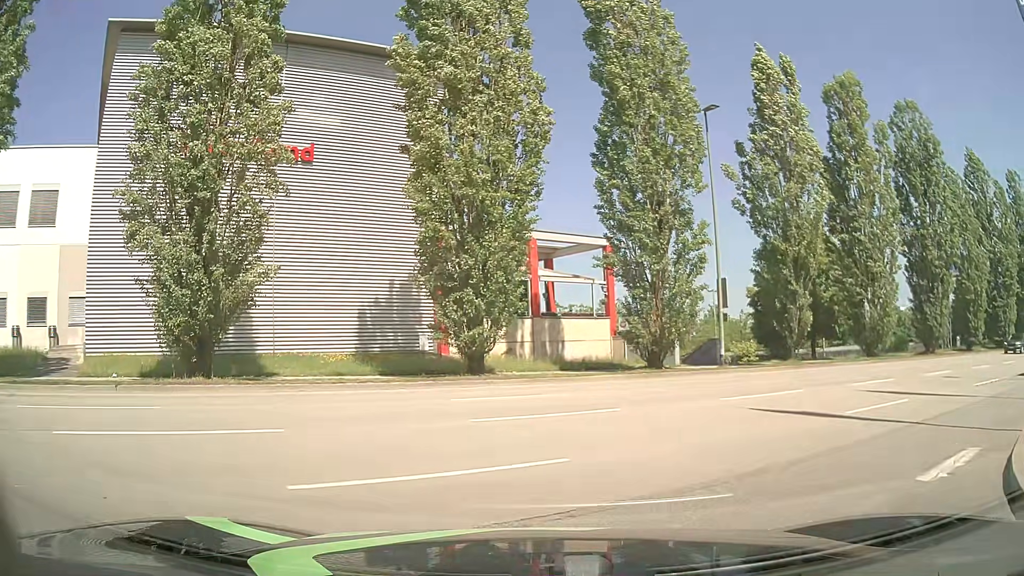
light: Day
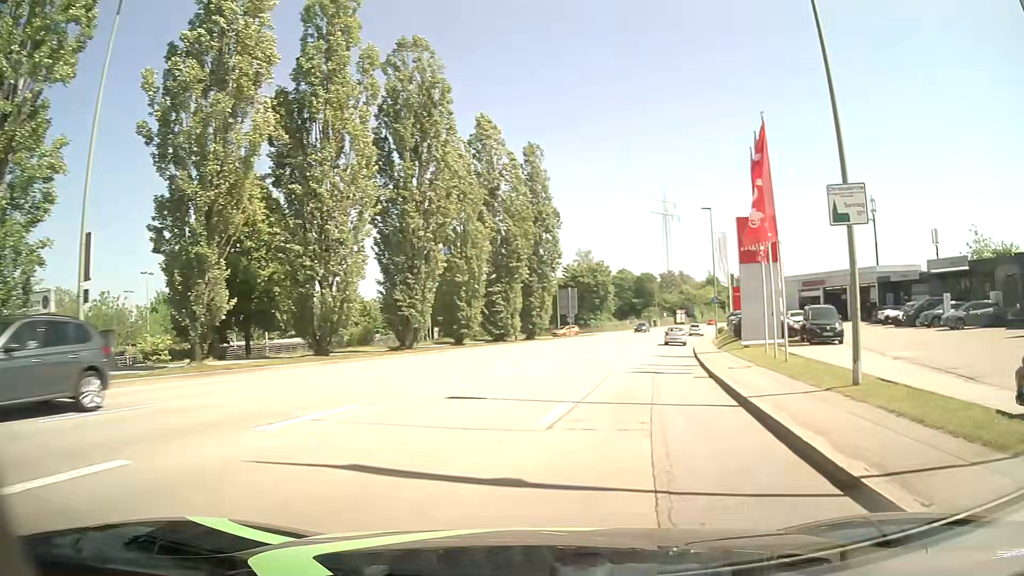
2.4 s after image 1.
(+3.8, +9.9) m; +45°
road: tertiary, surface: asphalt
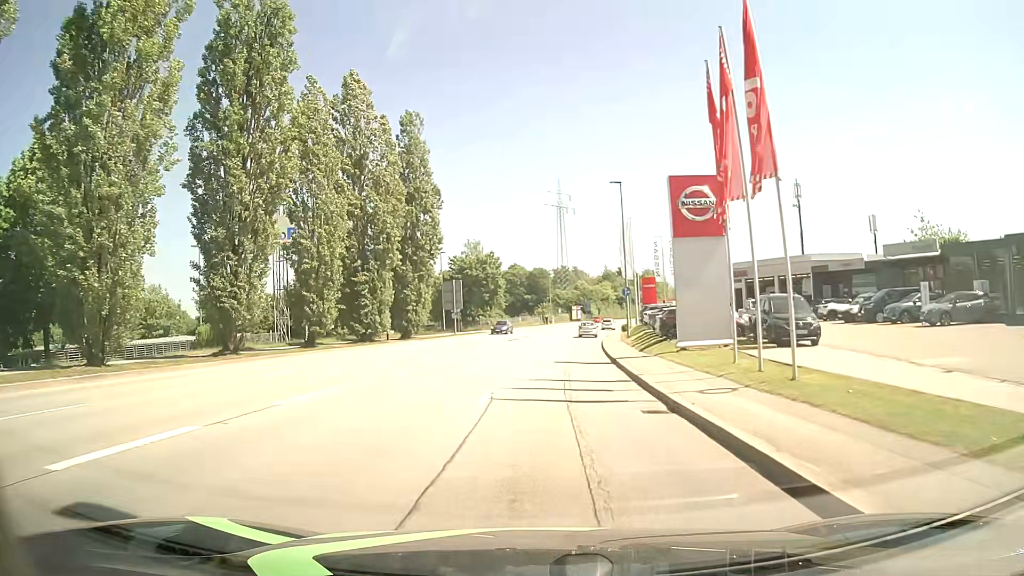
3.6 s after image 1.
(+1.0, +8.9) m; +10°
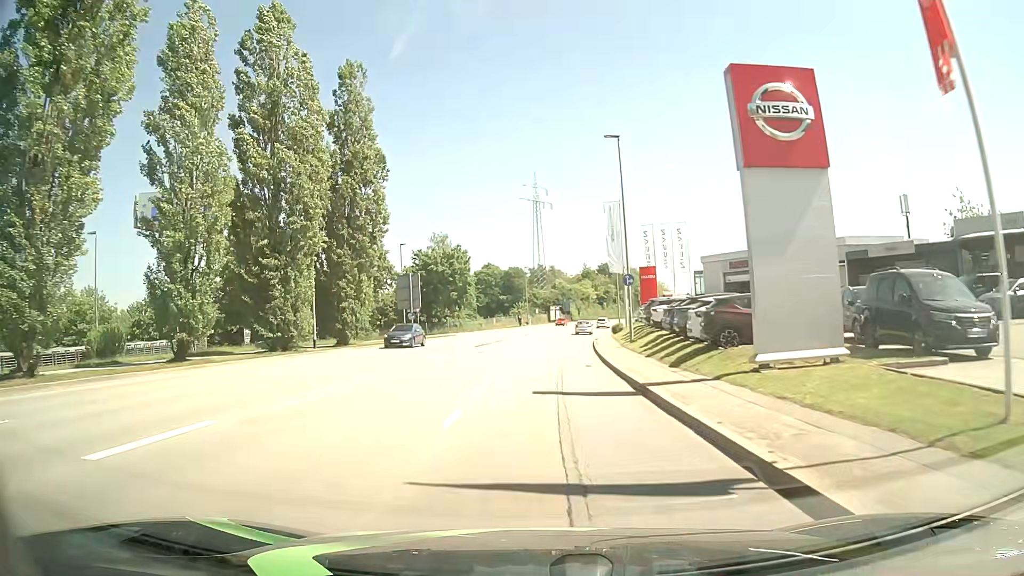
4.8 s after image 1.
(+0.3, +11.3) m; +2°
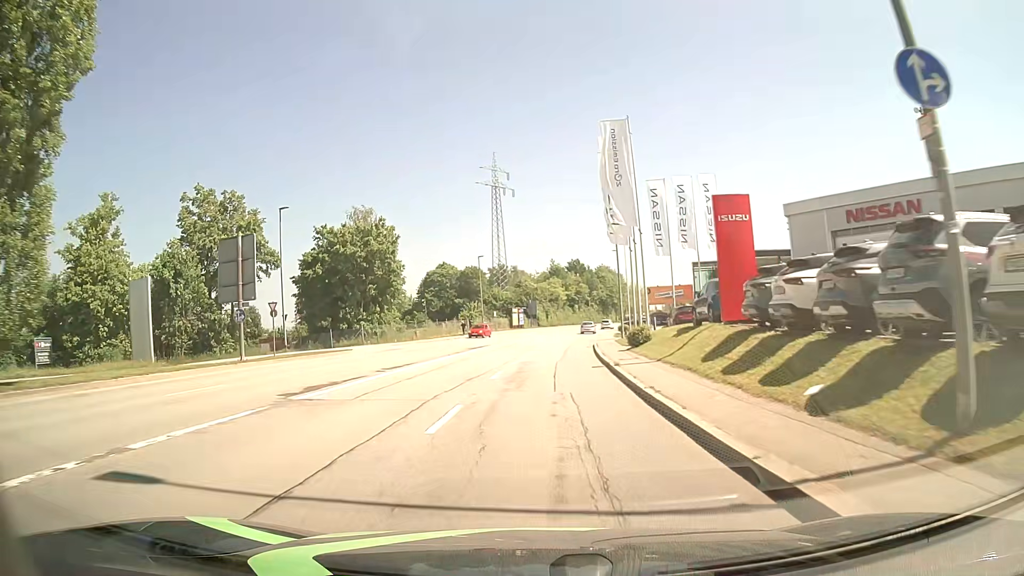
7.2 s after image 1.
(+0.7, +27.7) m; +3°
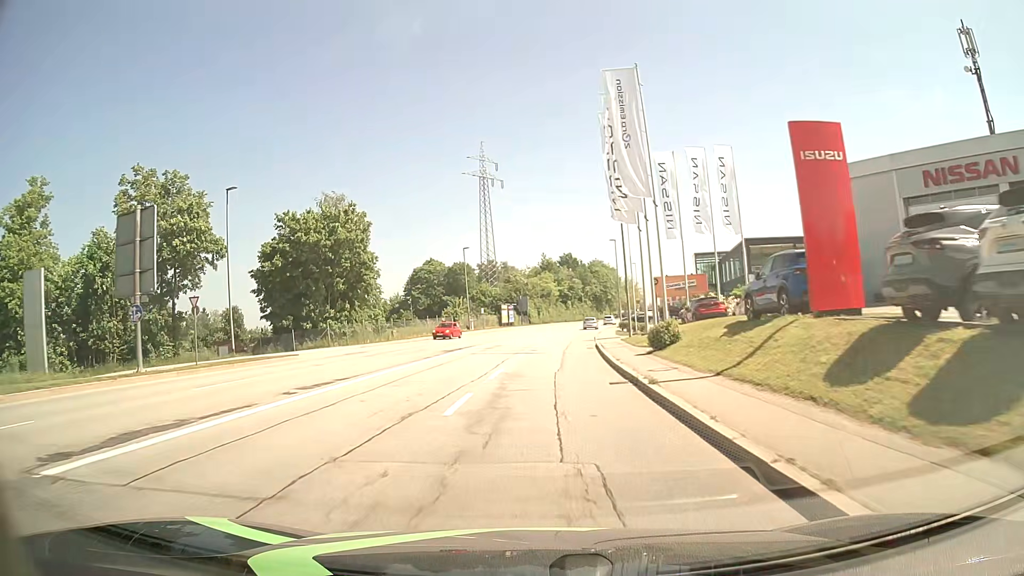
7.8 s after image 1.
(+0.1, +7.5) m; +1°
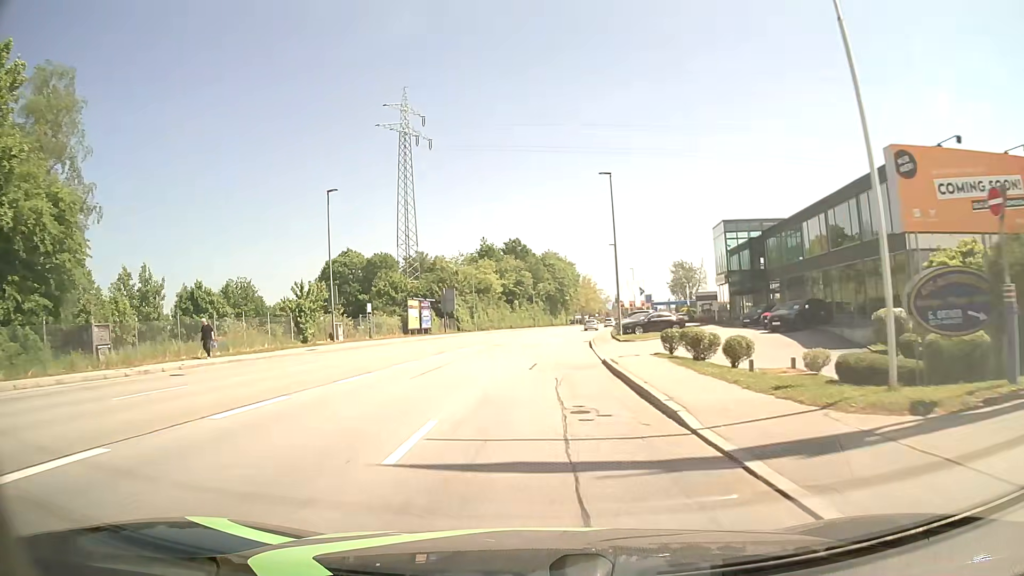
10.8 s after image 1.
(+1.2, +38.7) m; +4°
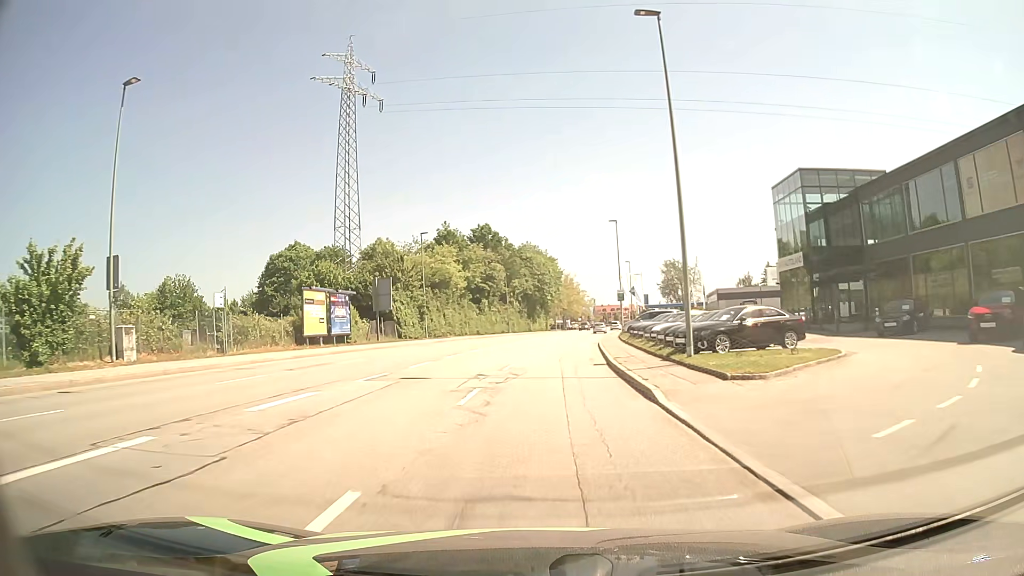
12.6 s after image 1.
(+0.6, +23.1) m; +3°
(0, +10) (0, +20) (+1, +30) (+2, +40) (+2, +50) (+4, +60) (+5, +70) (+6, +80) (+8, +89) (+10, +99) m
